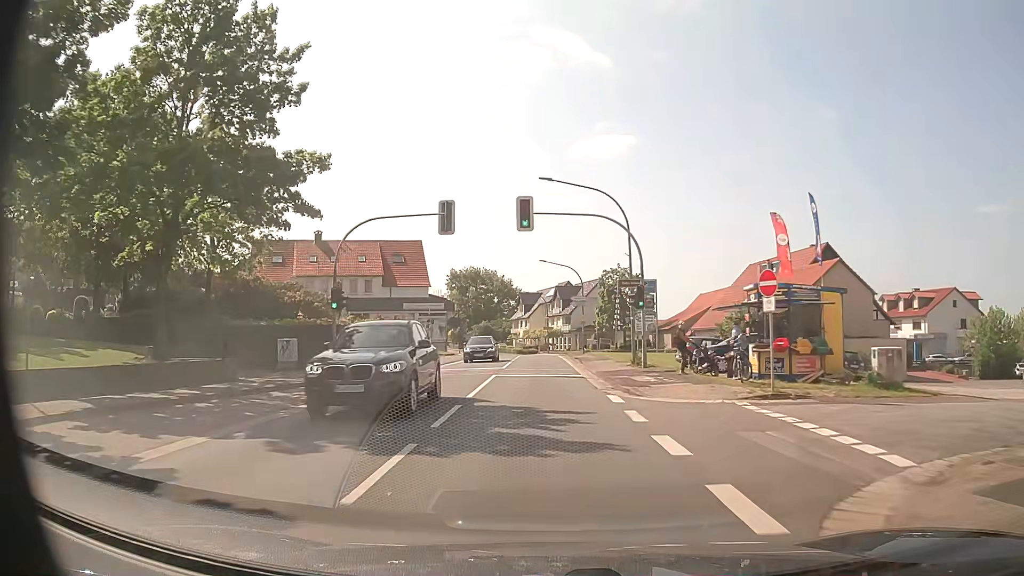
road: primary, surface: asphalt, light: Day
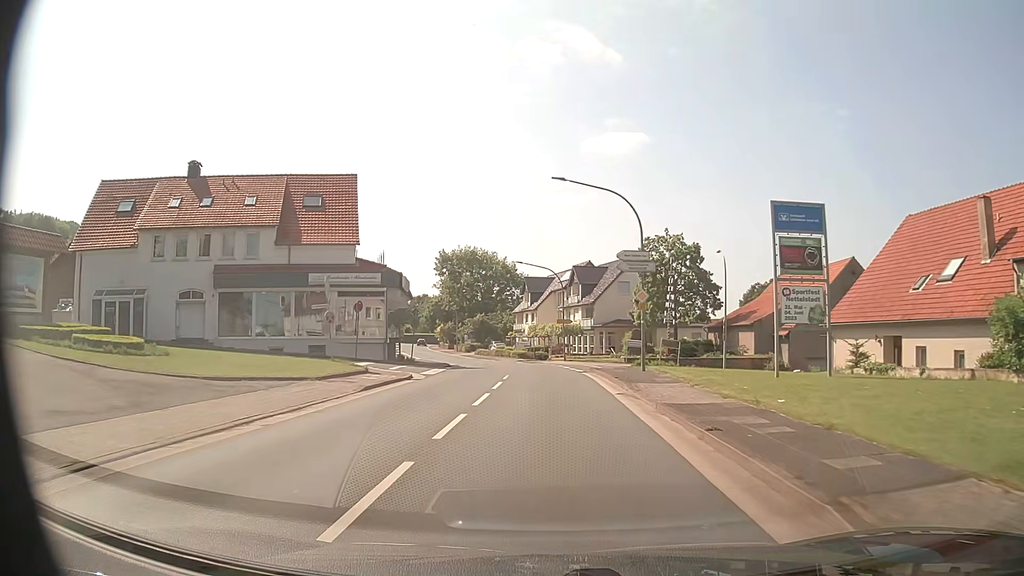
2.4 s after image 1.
(-0.3, +29.7) m; 0°
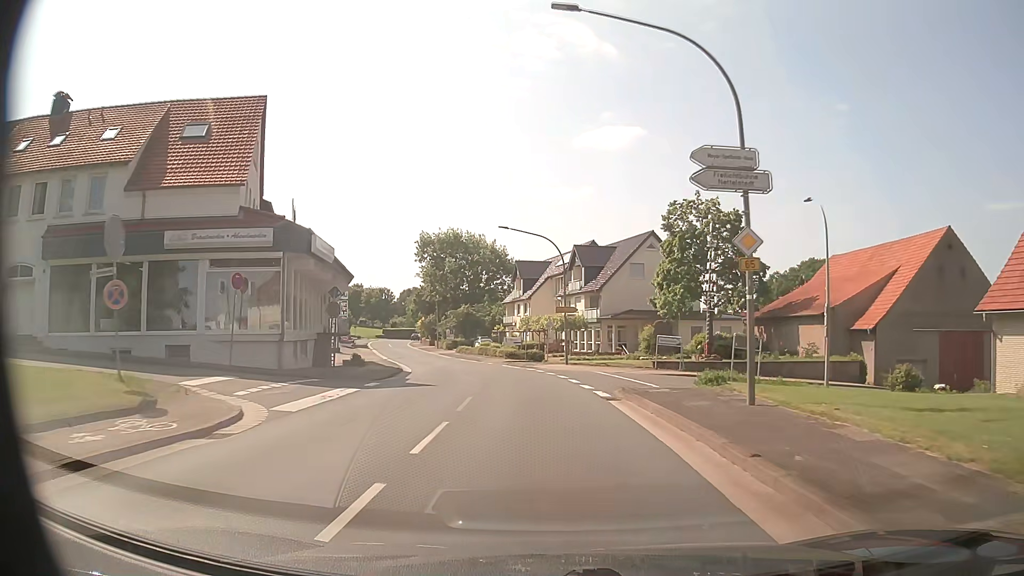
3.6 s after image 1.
(-0.1, +15.0) m; 0°
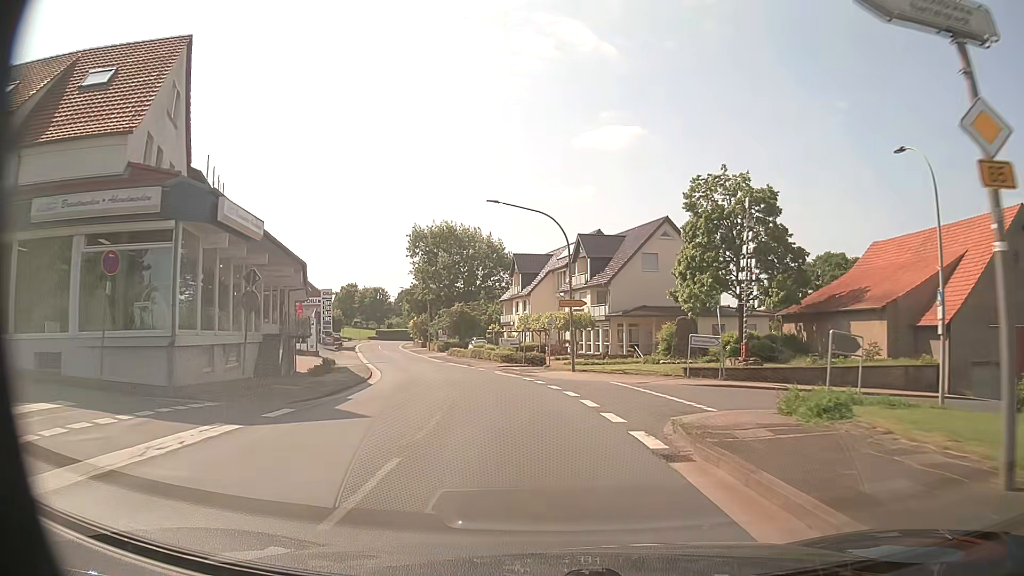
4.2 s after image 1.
(0.0, +7.6) m; 0°
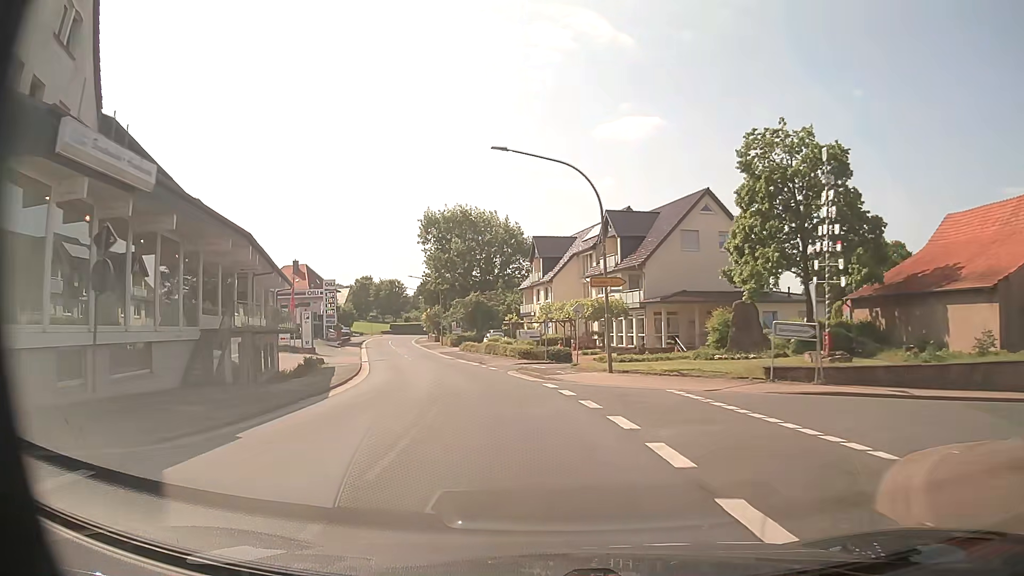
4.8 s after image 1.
(-0.1, +7.7) m; -2°
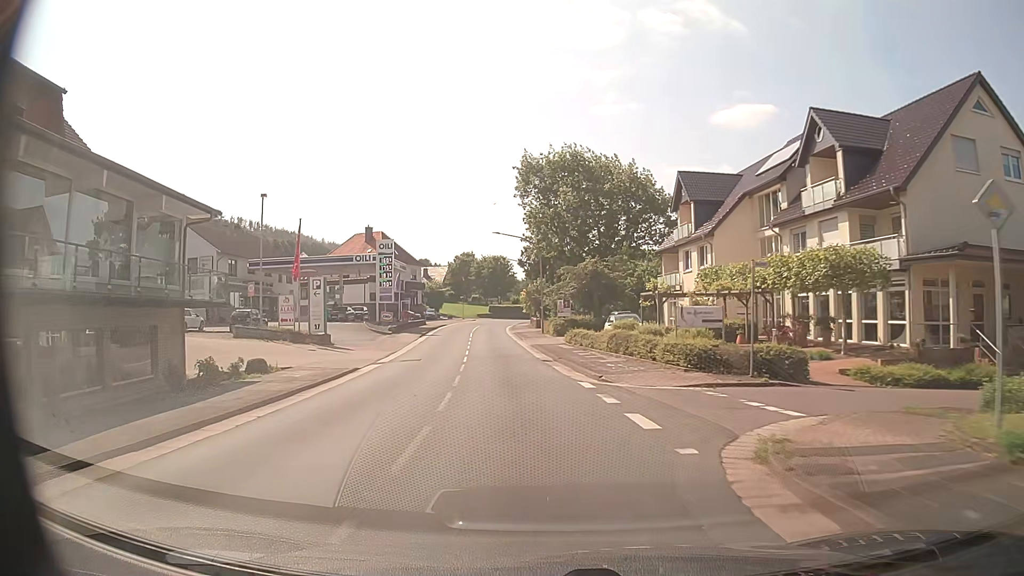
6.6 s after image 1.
(-2.0, +23.2) m; -10°
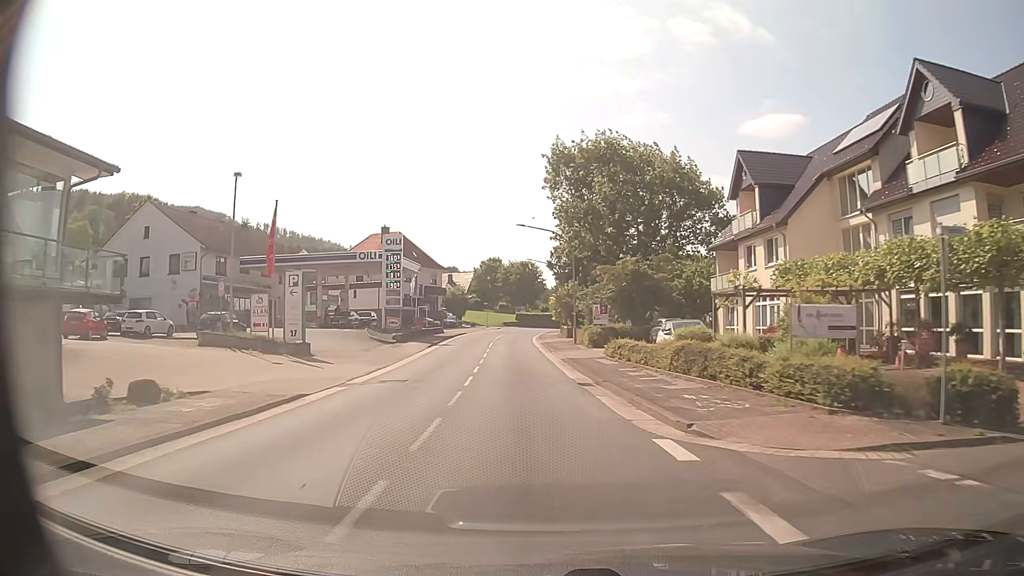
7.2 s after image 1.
(-0.2, +7.9) m; -3°
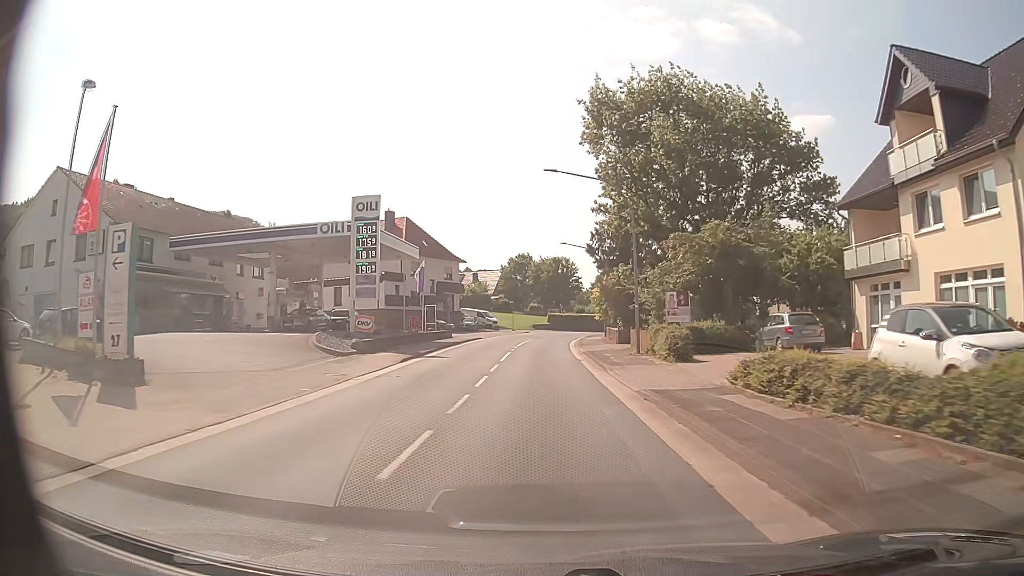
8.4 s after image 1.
(-0.3, +15.8) m; -2°
(0, +10) (0, +20) (0, +30) (0, +40) (0, +50) (+1, +60) (+3, +70) (+5, +80) (+8, +89) (+12, +98) m
